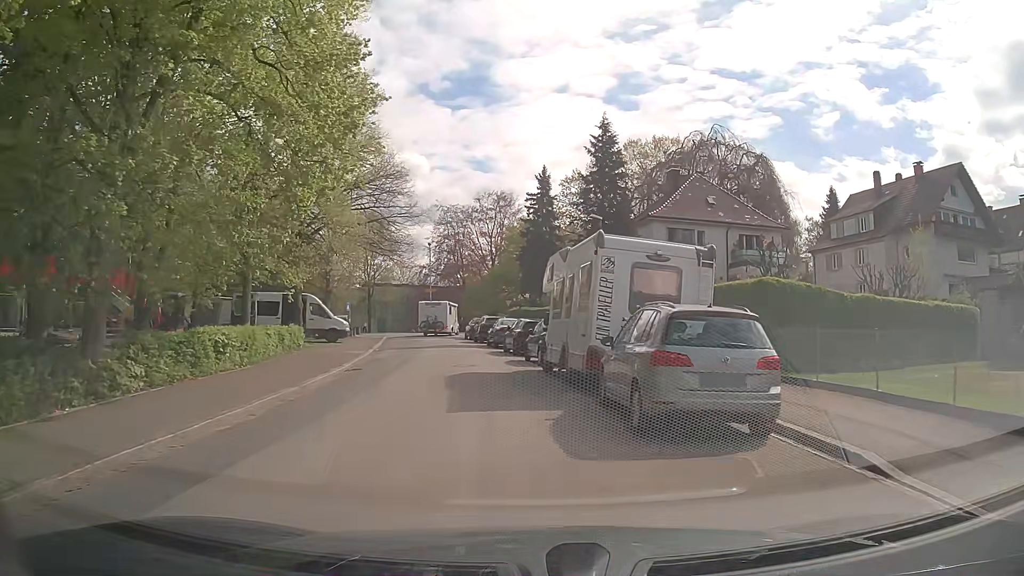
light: Day
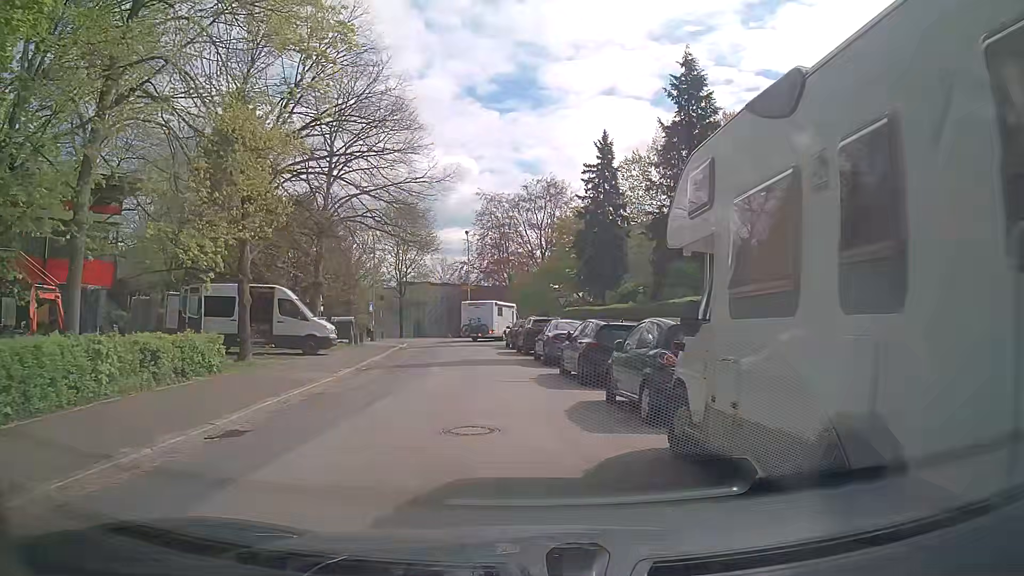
(-0.3, +11.3) m; -2°
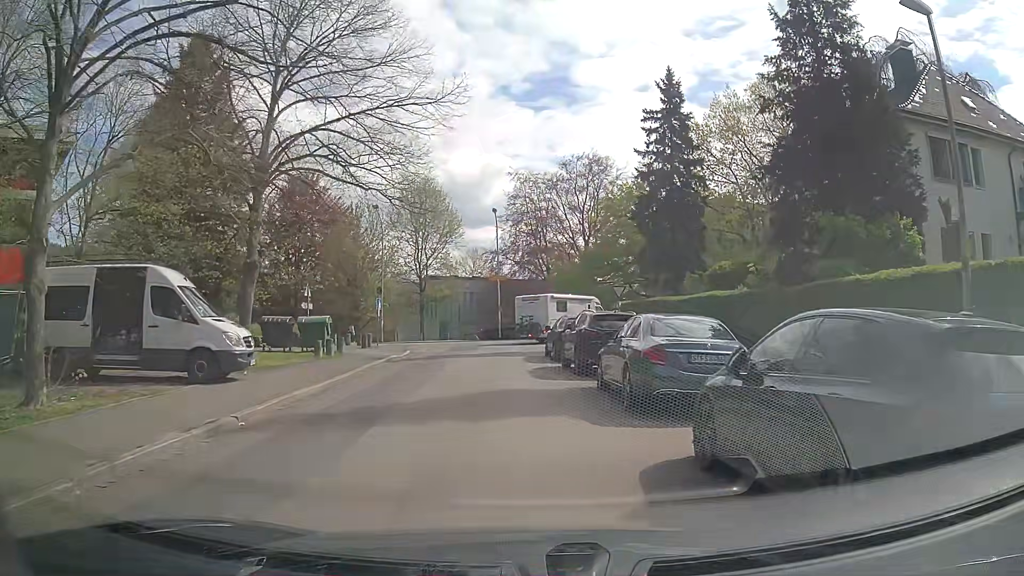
(-0.5, +11.3) m; -4°
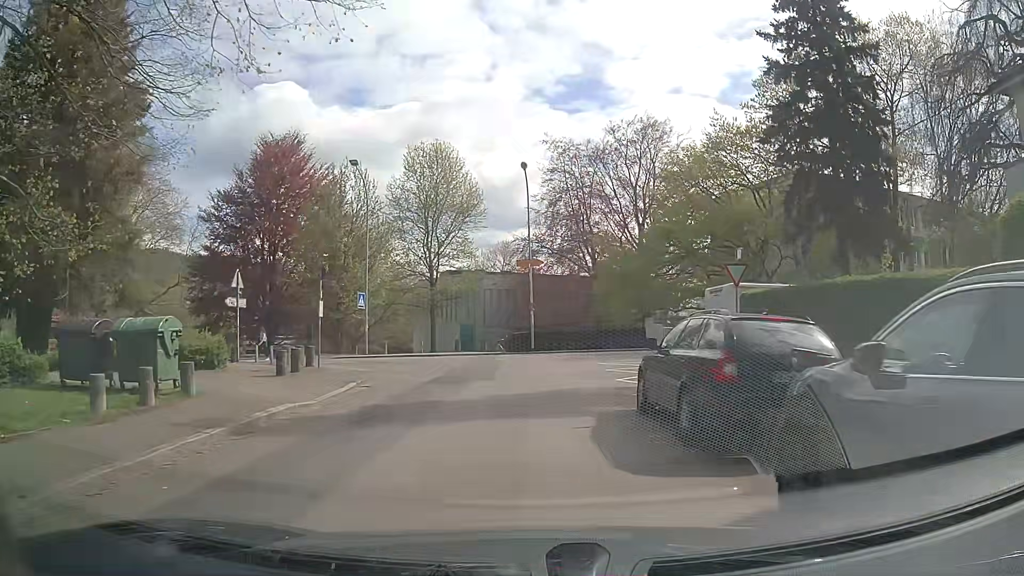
(-0.6, +14.9) m; -2°
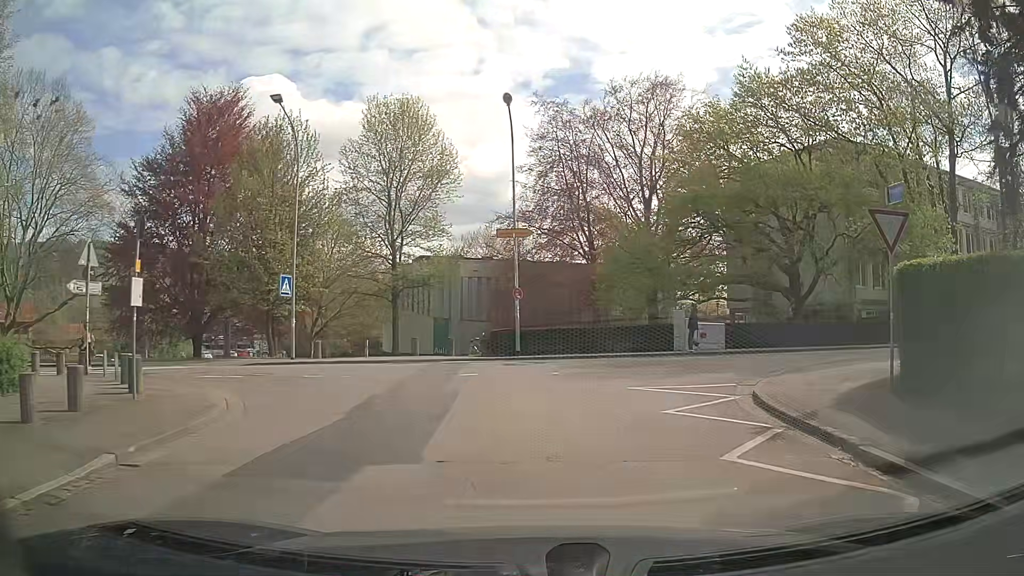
(-0.2, +9.5) m; -1°
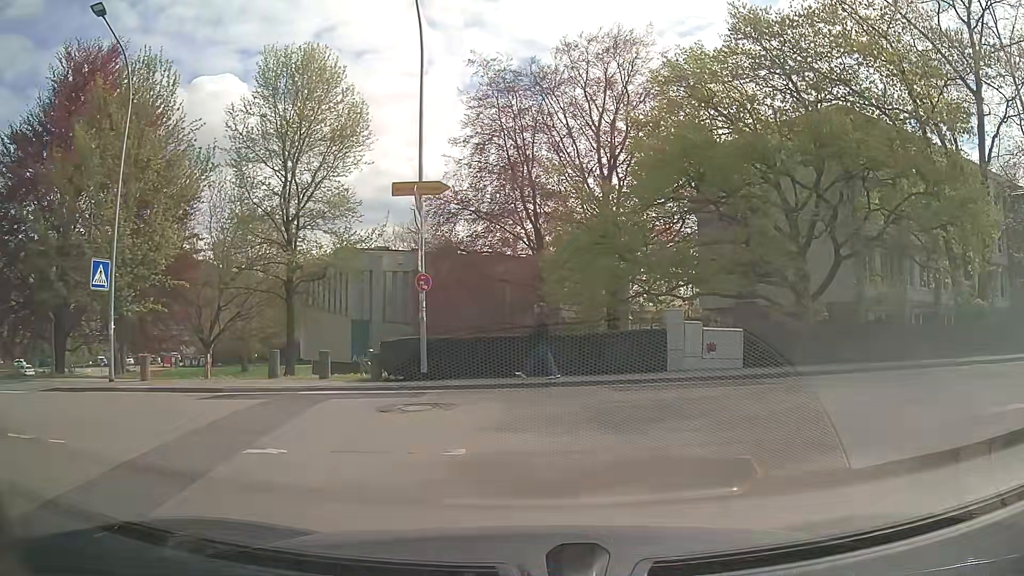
(+0.8, +8.8) m; +5°
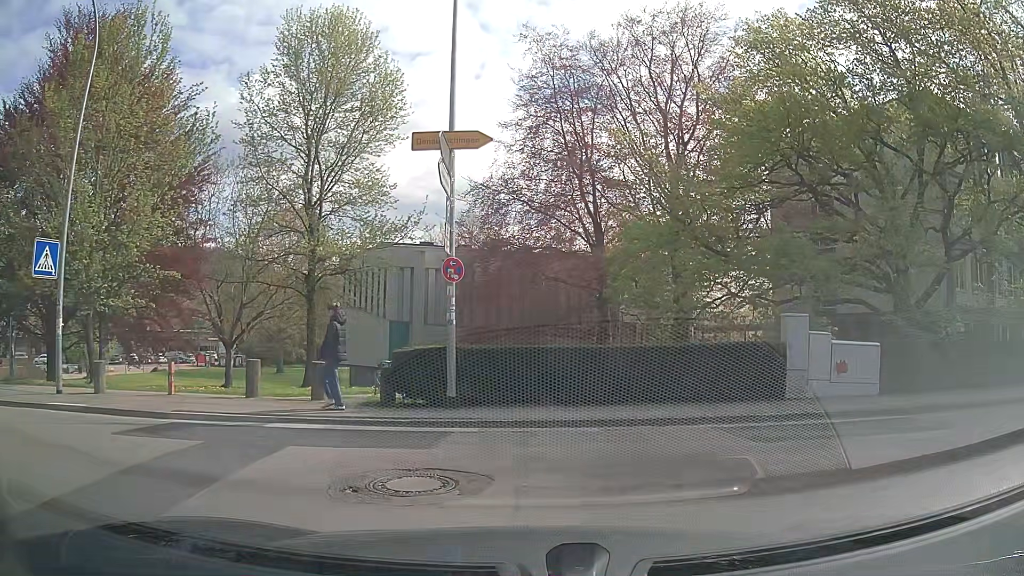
(-0.2, +4.4) m; -5°
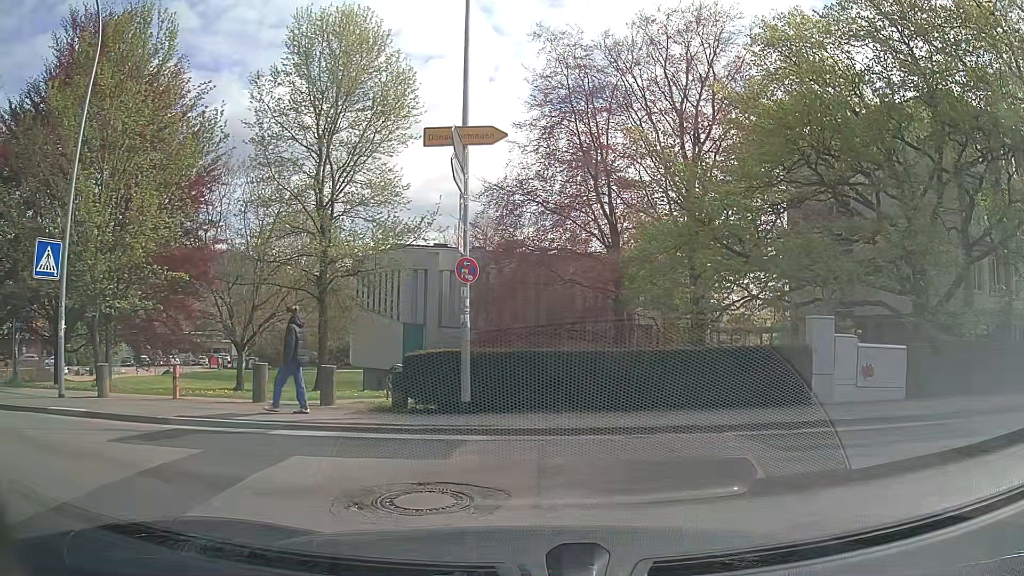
(0.0, +0.5) m; 0°
